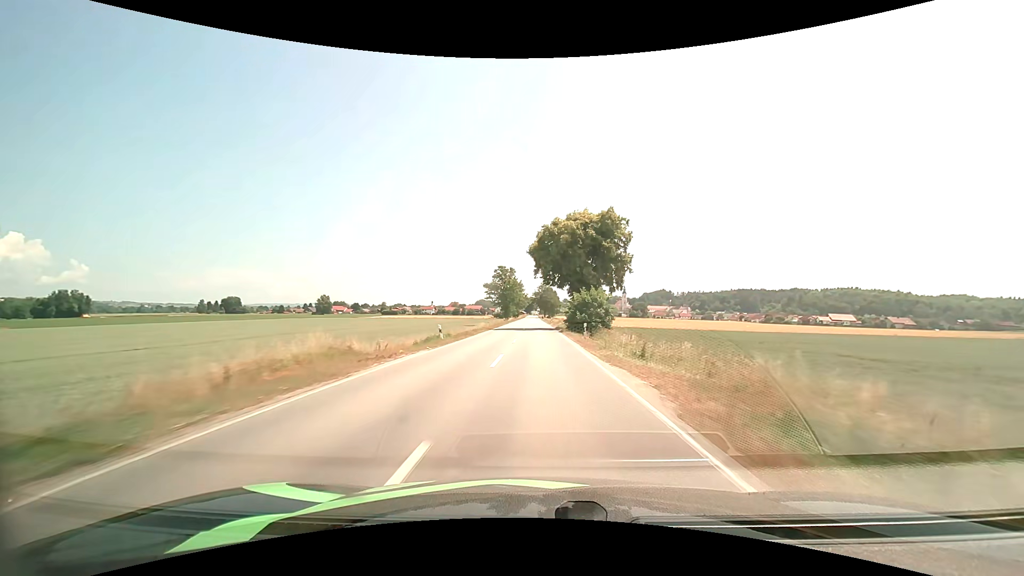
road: secondary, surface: asphalt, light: Day
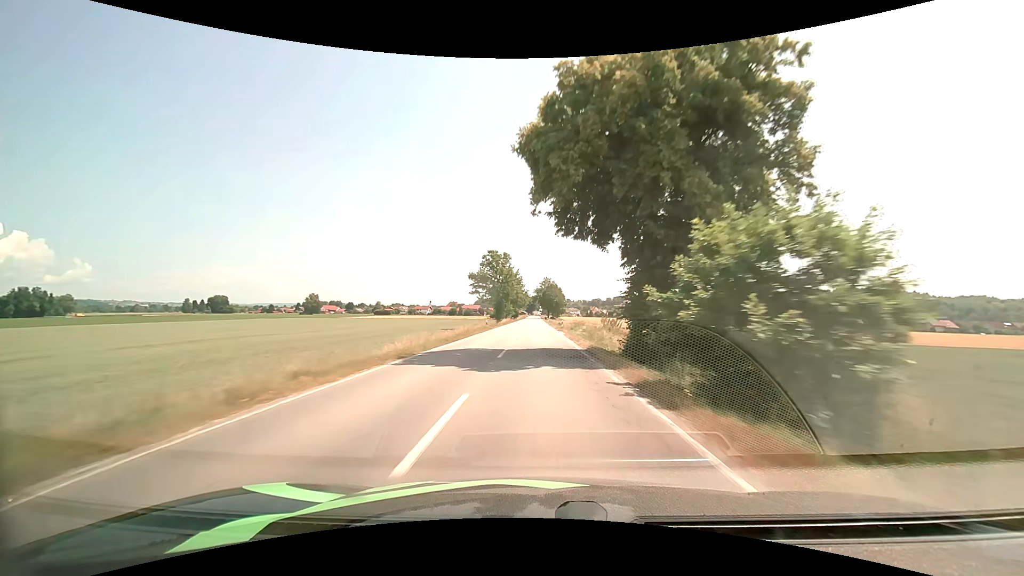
(-0.1, +31.0) m; 0°
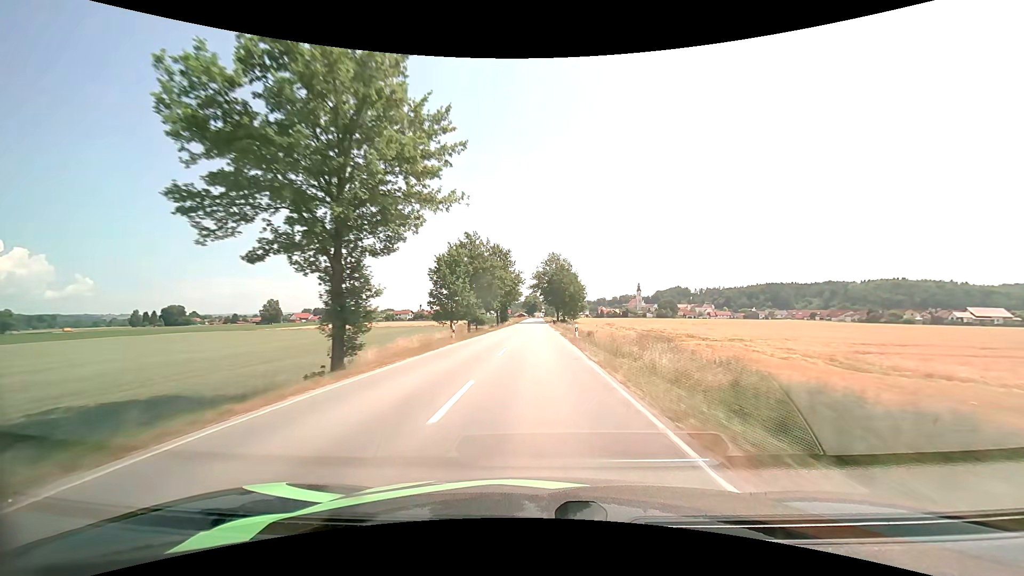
(-0.3, +76.8) m; 0°
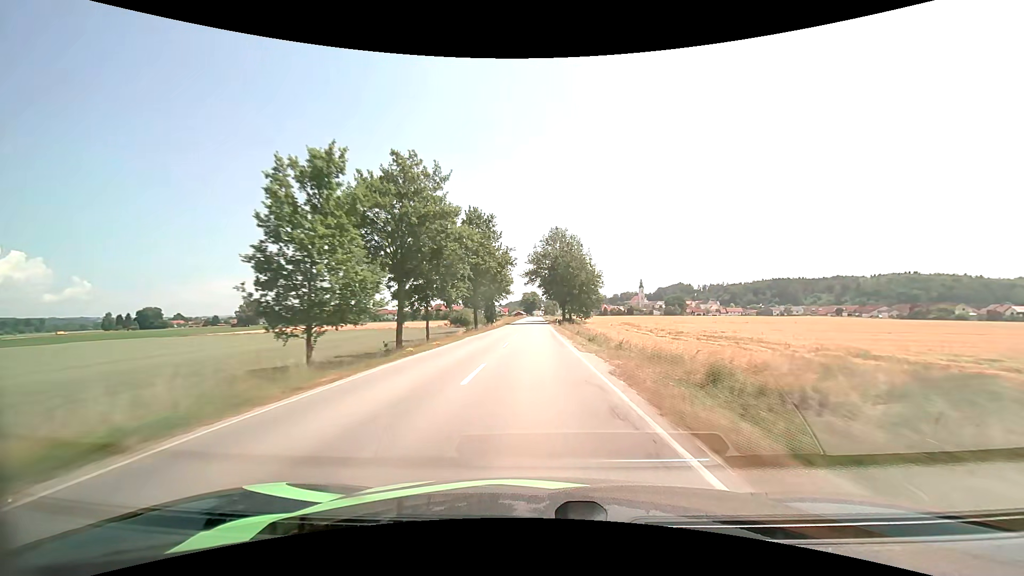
(0.0, +30.5) m; 0°
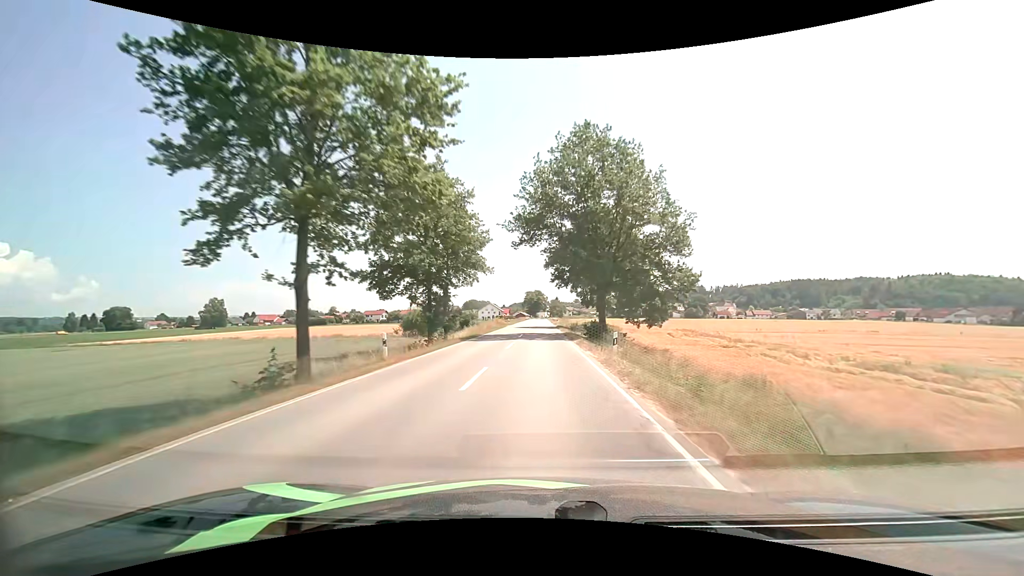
(-0.2, +45.4) m; -1°
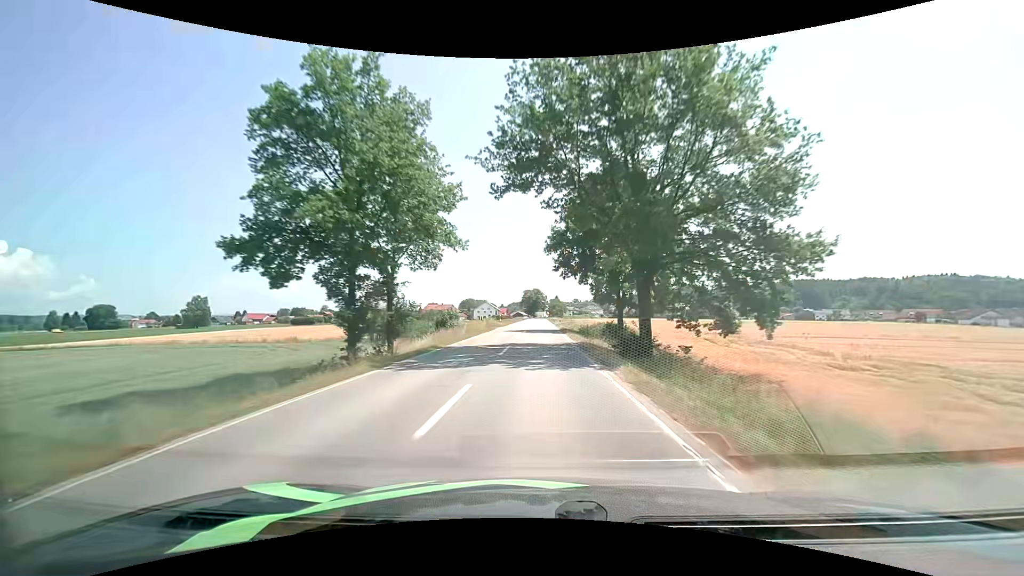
(0.0, +14.9) m; 0°
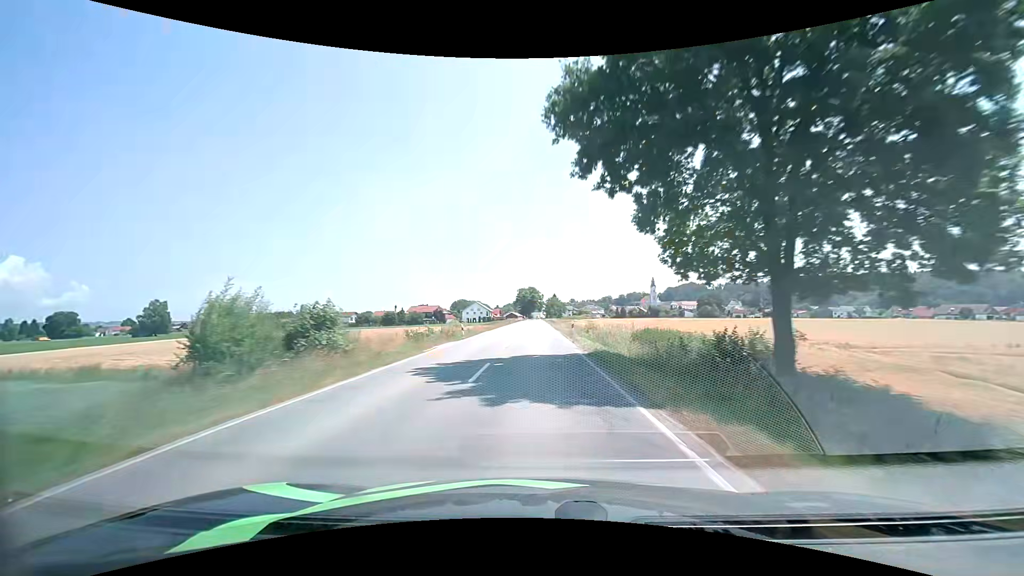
(+0.1, +29.8) m; 0°
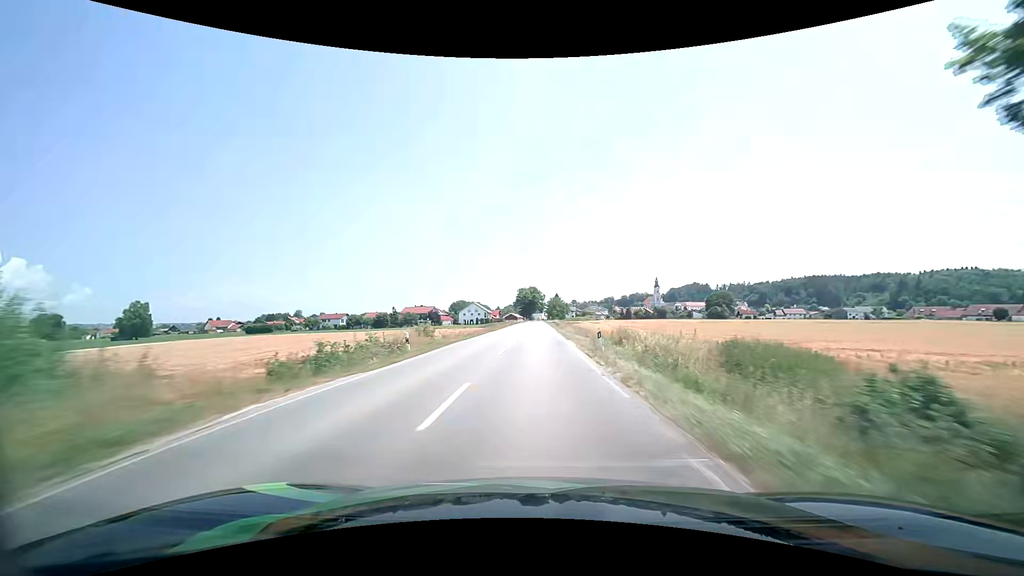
(0.0, +14.8) m; -1°
(0, +10) (0, +20) (0, +30) (0, +40) (0, +50) (0, +60) (+1, +70) (+1, +80) (+1, +90) (+1, +100) m
